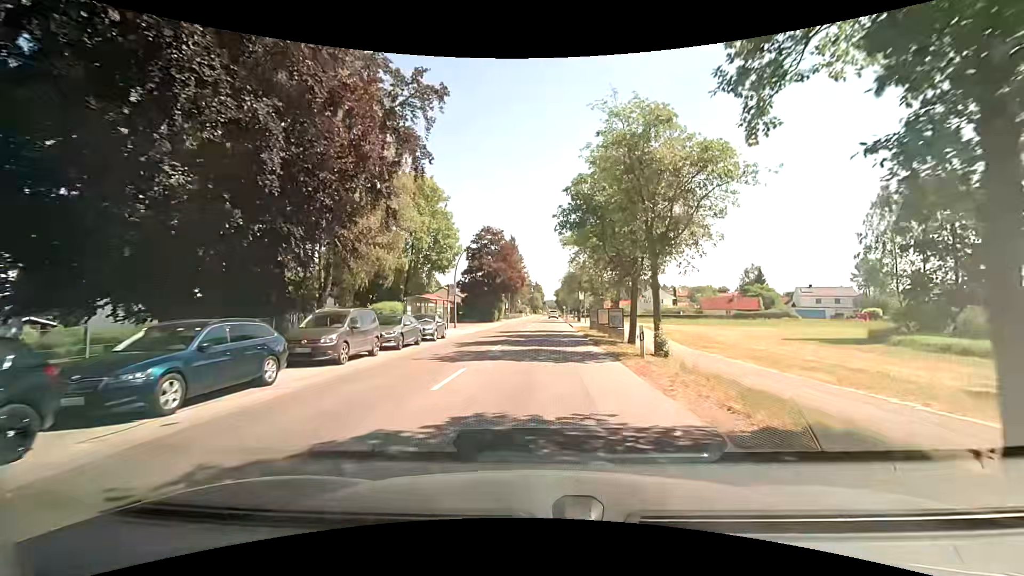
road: tertiary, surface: asphalt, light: Day
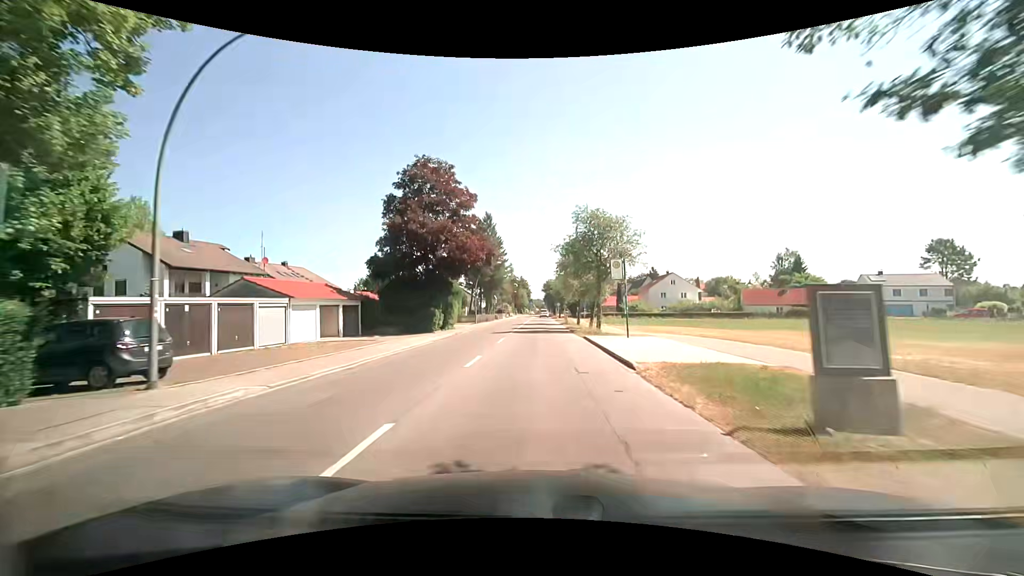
(+0.4, +32.8) m; +1°
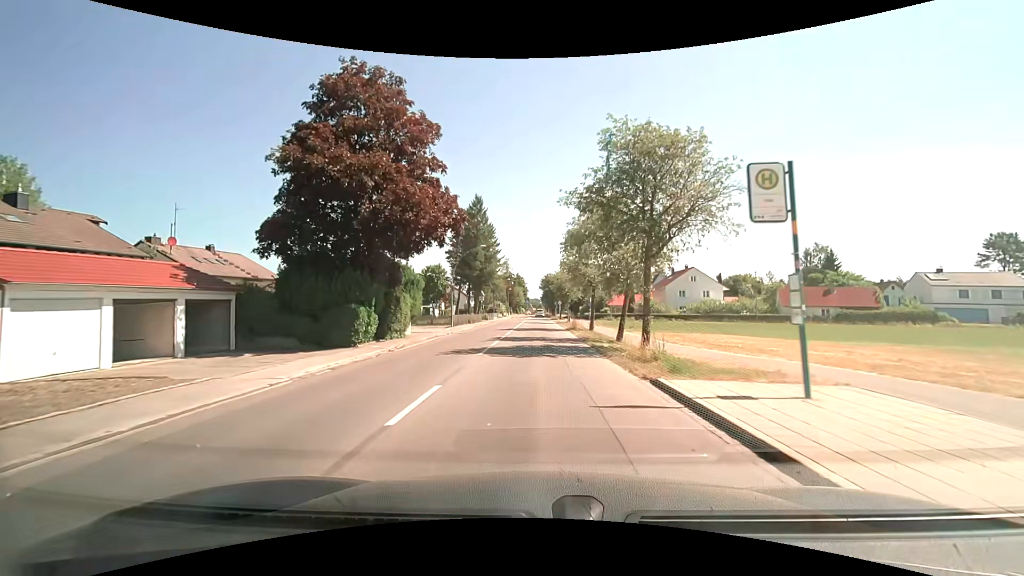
(+0.2, +15.0) m; 0°
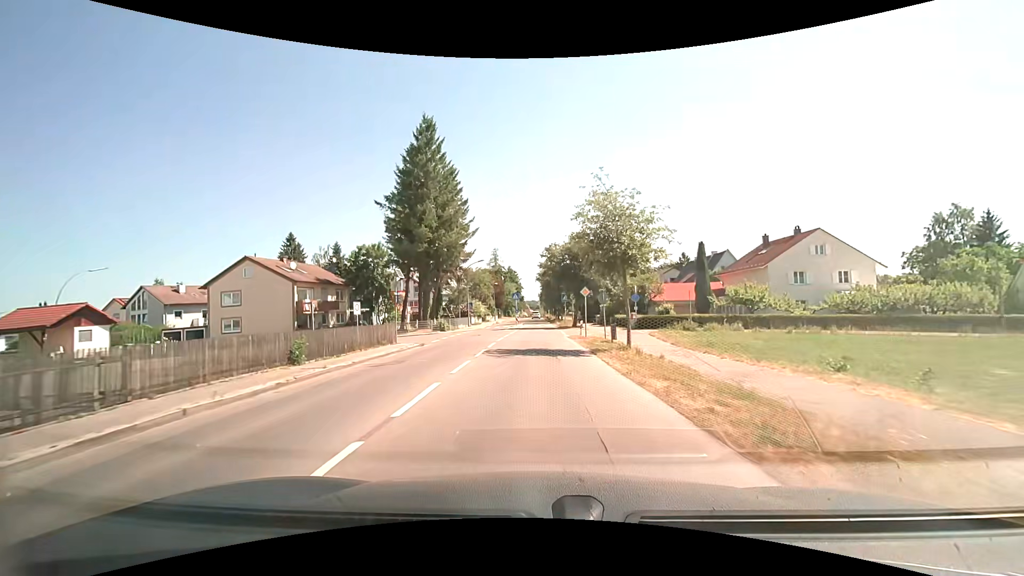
(+0.5, +39.2) m; 0°
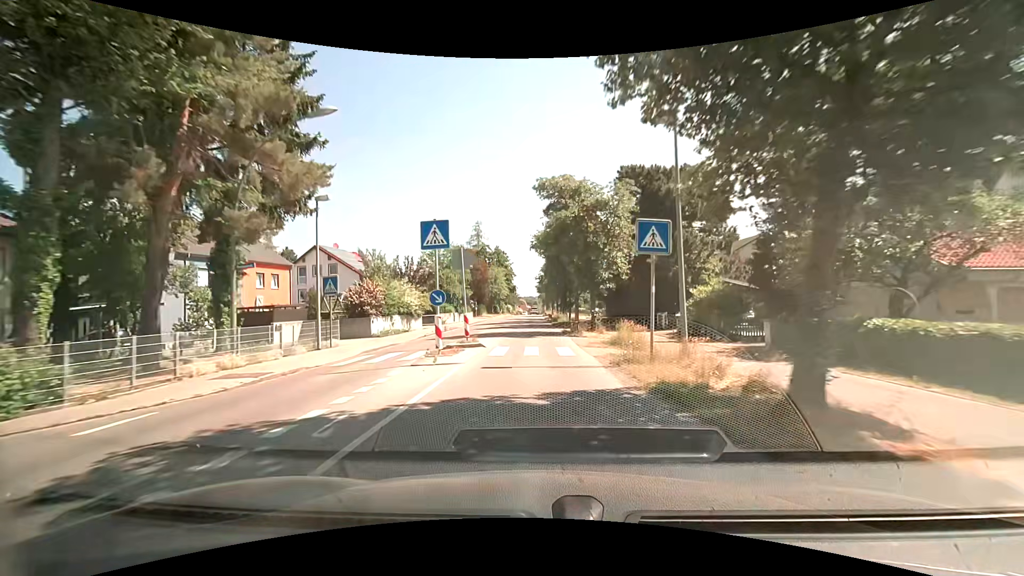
(+0.4, +41.1) m; 0°
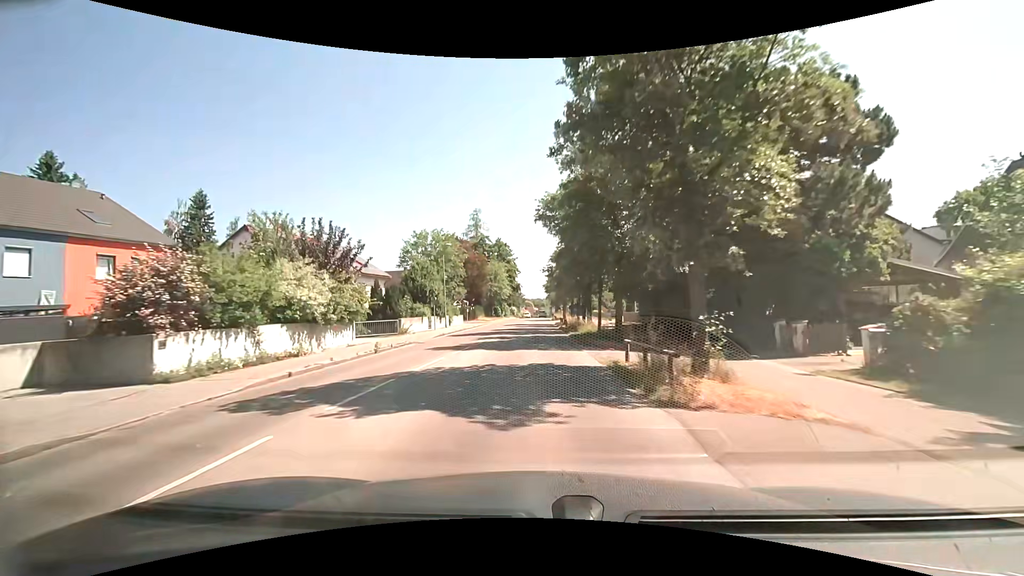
(0.0, +16.6) m; -1°
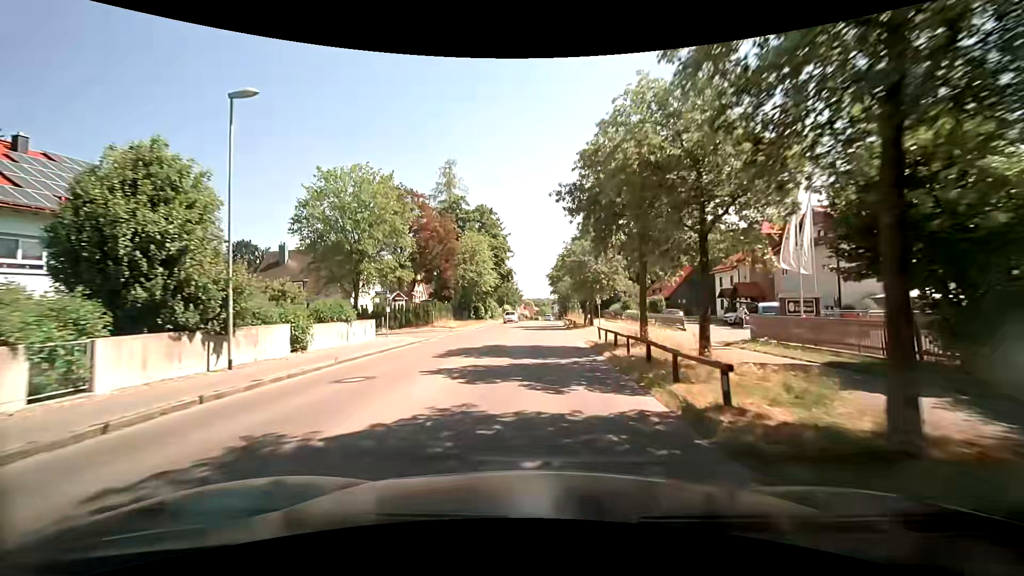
(-0.2, +32.7) m; 0°
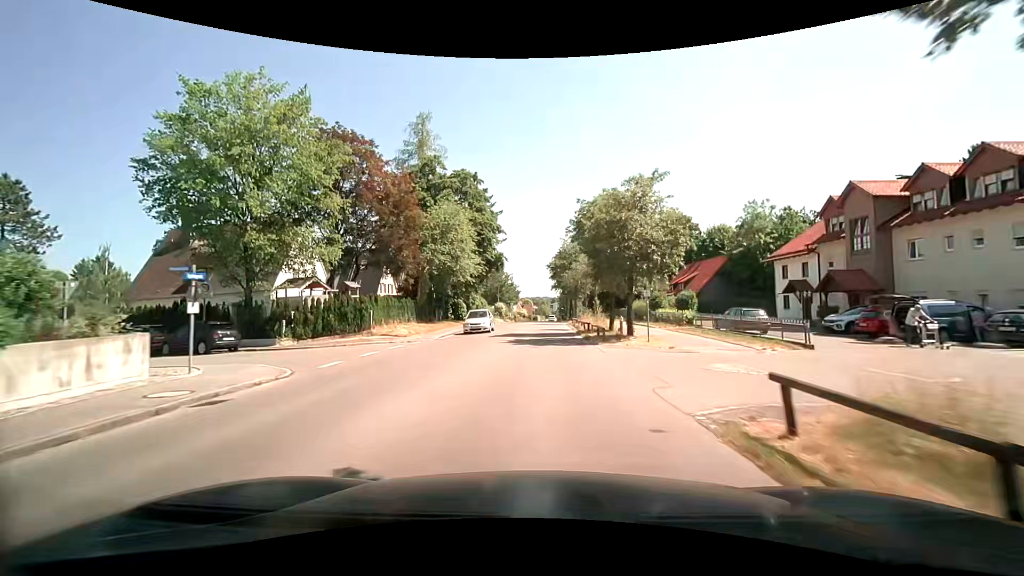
(0.0, +15.7) m; 0°
(0, +10) (0, +20) (0, +30) (0, +40) (0, +50) (+1, +60) (+1, +70) (+1, +80) (+2, +90) (+2, +100) m
